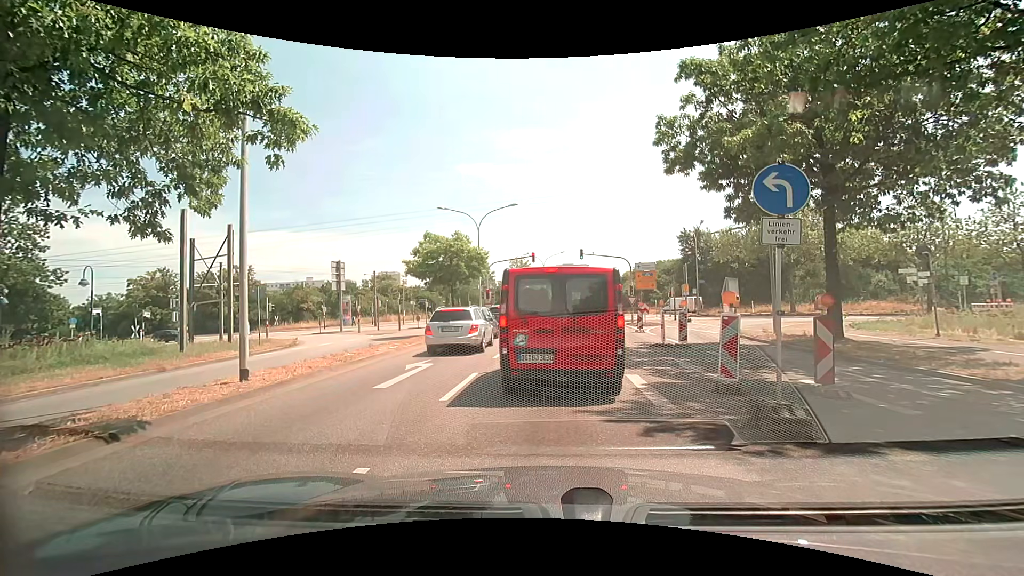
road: secondary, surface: asphalt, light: Day
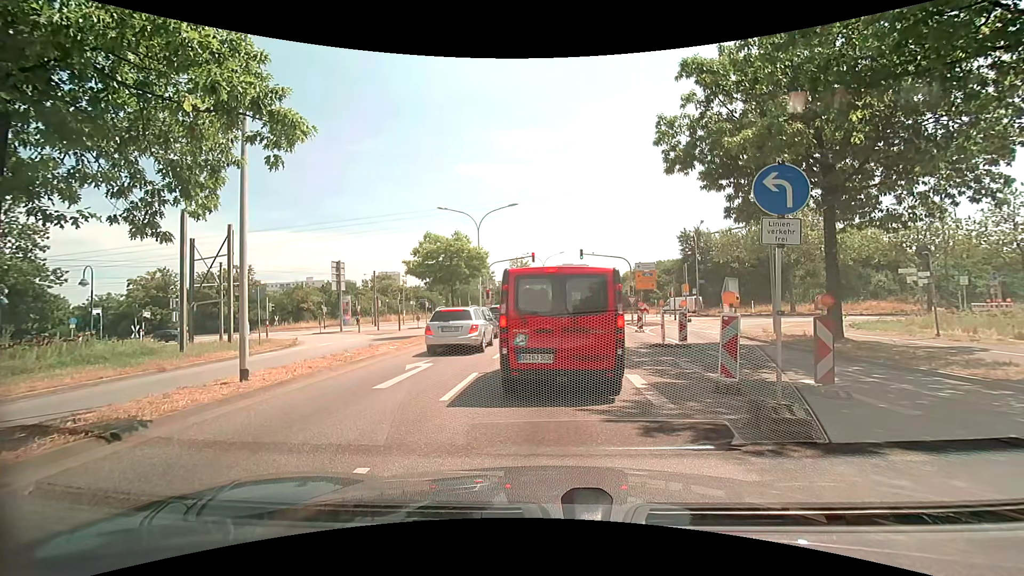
(0.0, 0.0) m; 0°
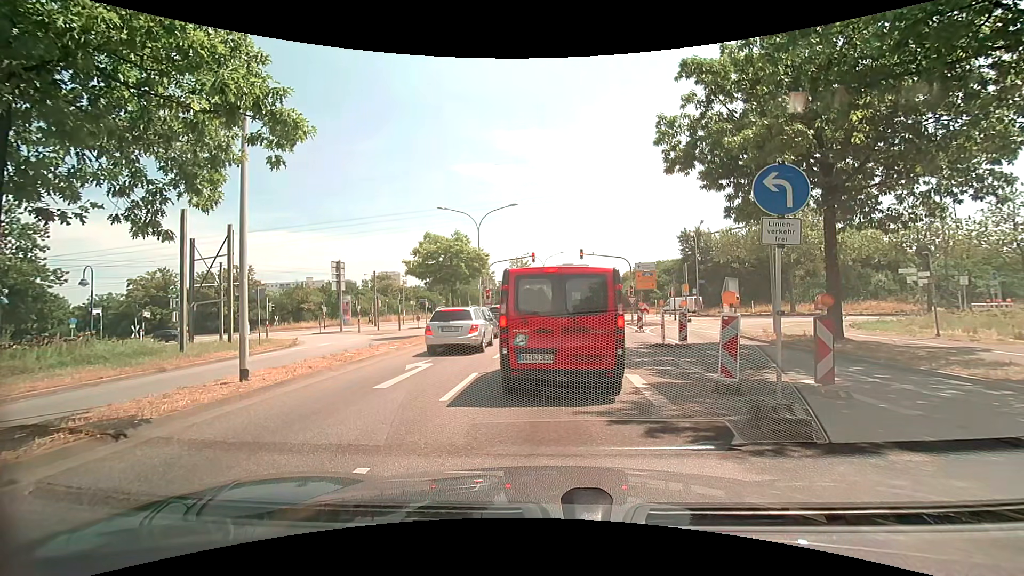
(0.0, 0.0) m; 0°
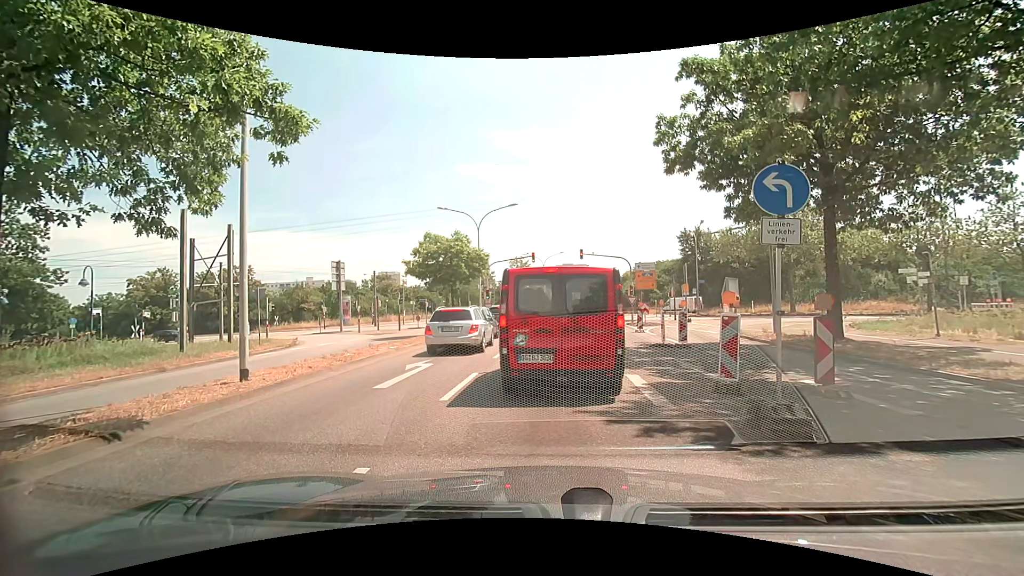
(0.0, 0.0) m; 0°
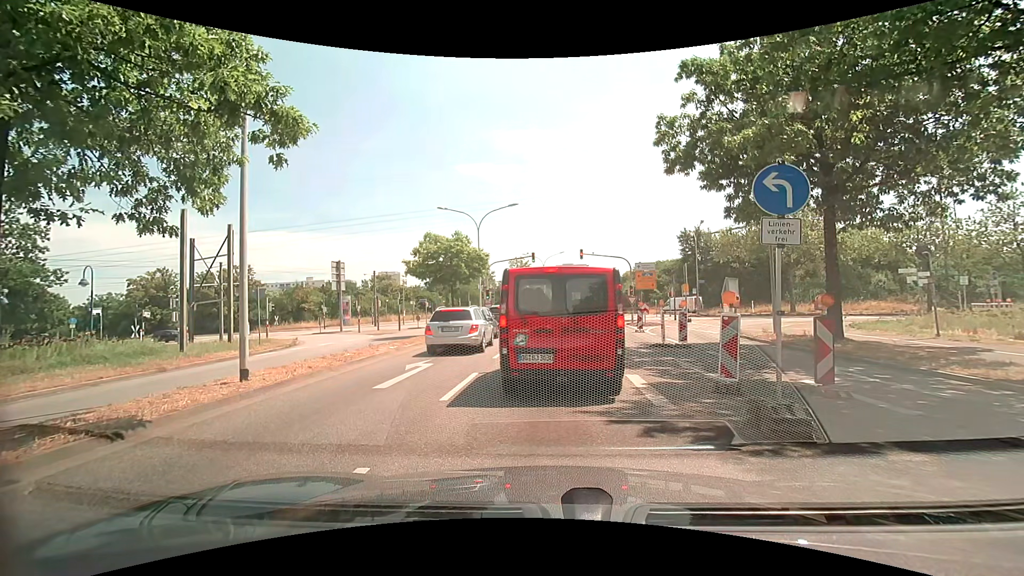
(0.0, 0.0) m; 0°
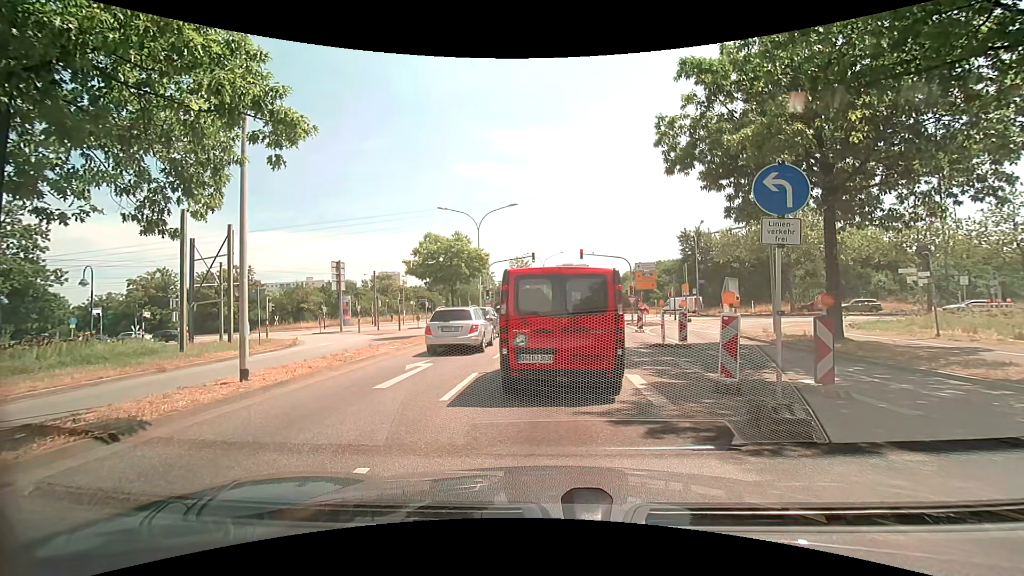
(0.0, 0.0) m; 0°
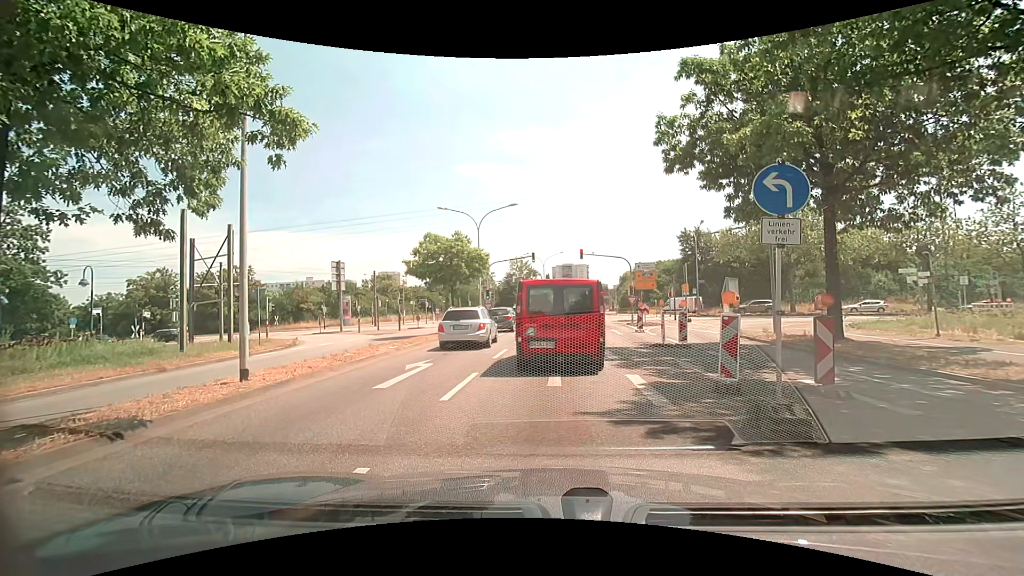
(0.0, 0.0) m; 0°
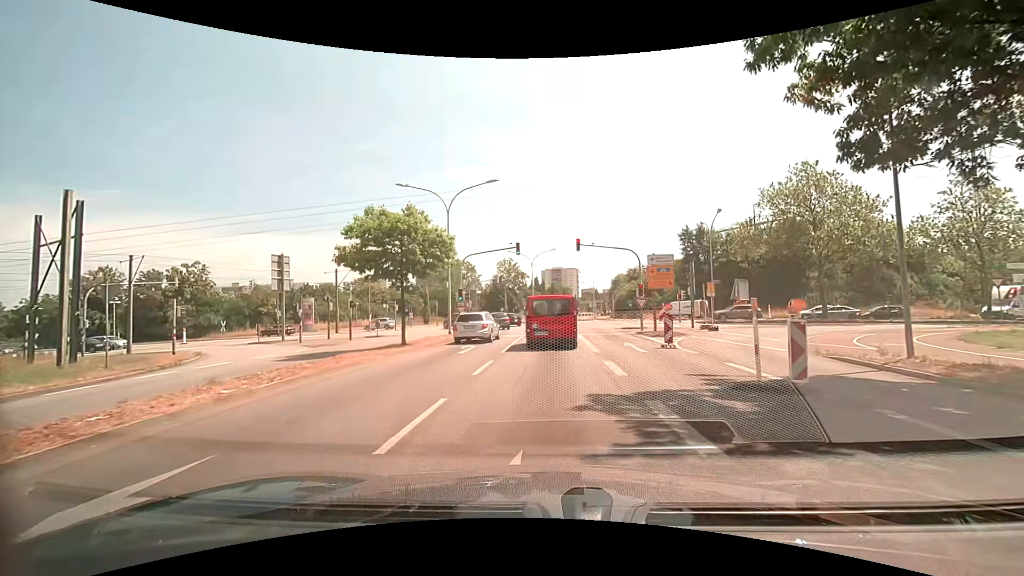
(0.0, +9.3) m; +1°
(0, +10) (0, +20) (0, +30) (0, +40) (-2, +50) (-7, +58) (-16, +63) (-26, +64) (-36, +65) (-46, +66) m
